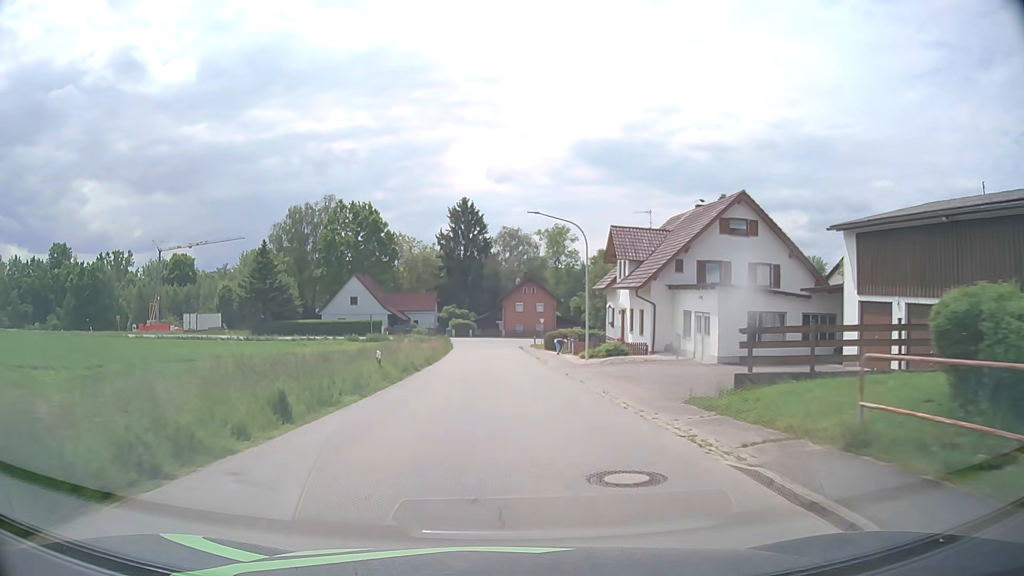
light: Day
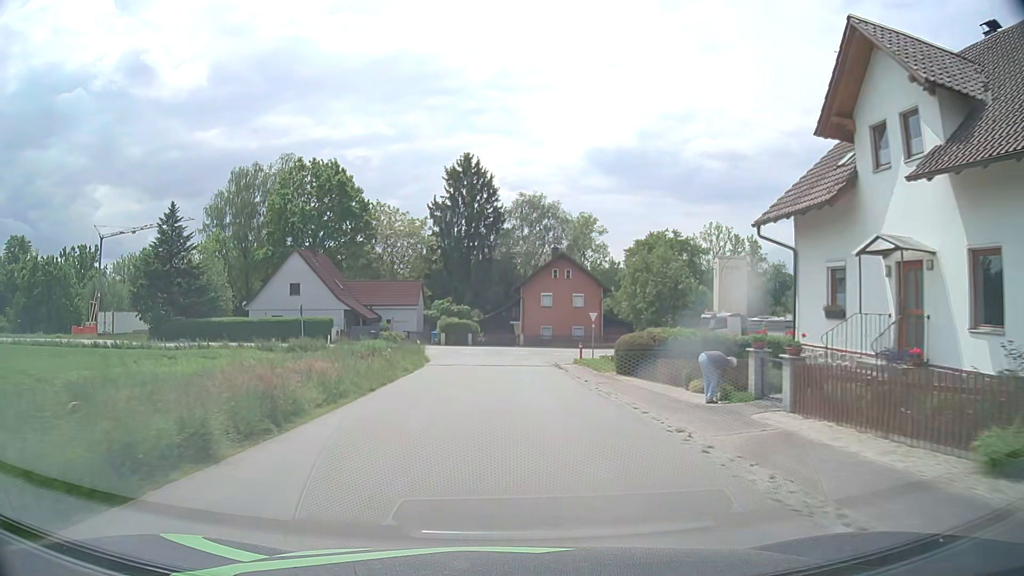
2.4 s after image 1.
(-0.5, +30.4) m; -1°
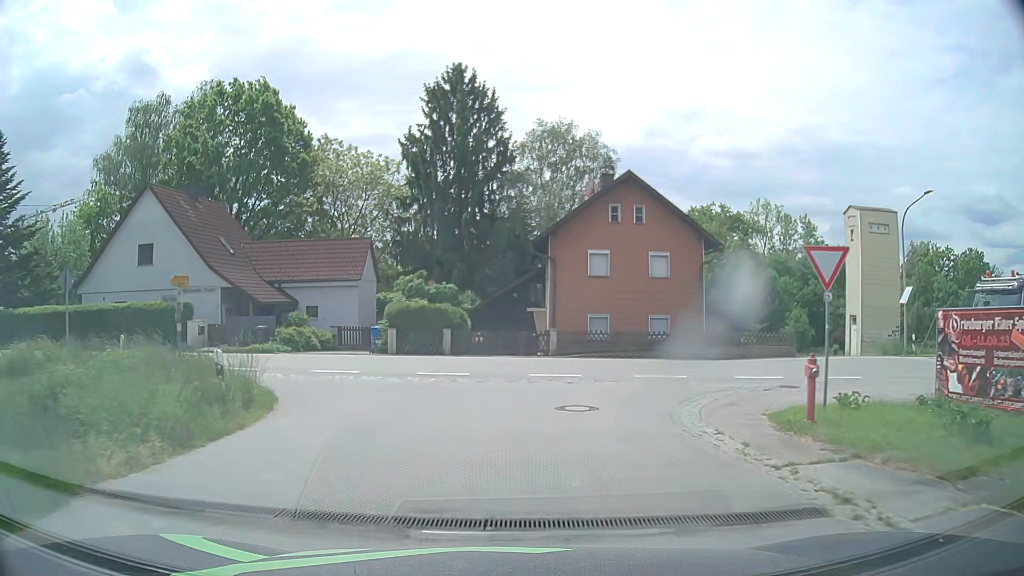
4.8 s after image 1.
(-0.3, +26.5) m; -1°
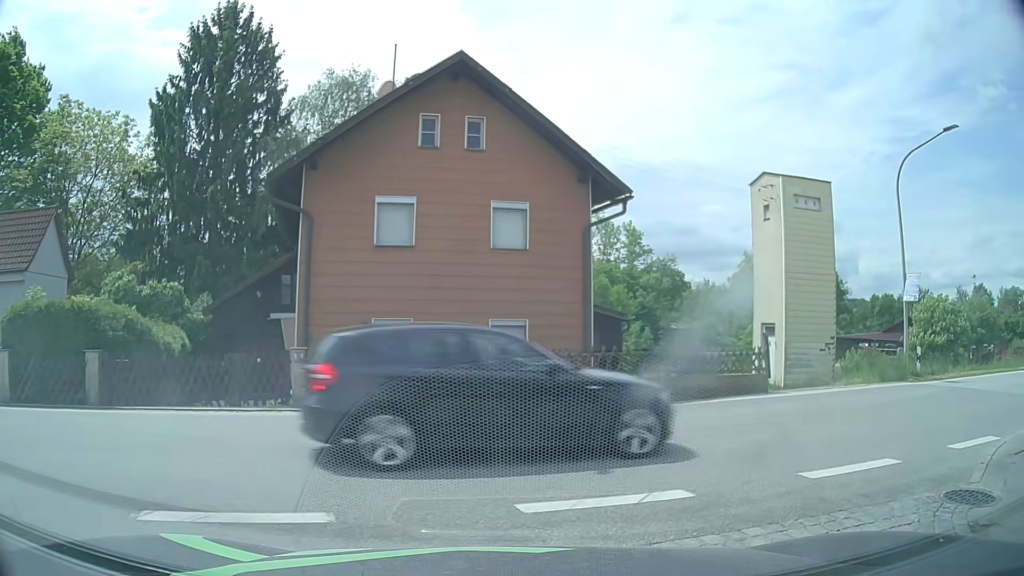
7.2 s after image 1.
(+1.3, +13.0) m; +17°
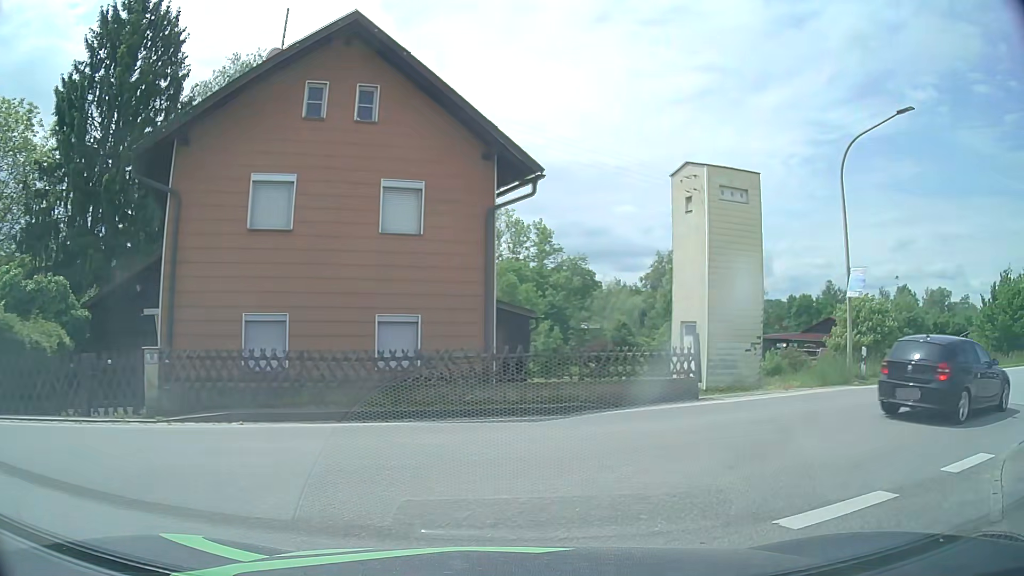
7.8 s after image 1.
(+0.1, +2.0) m; +5°
